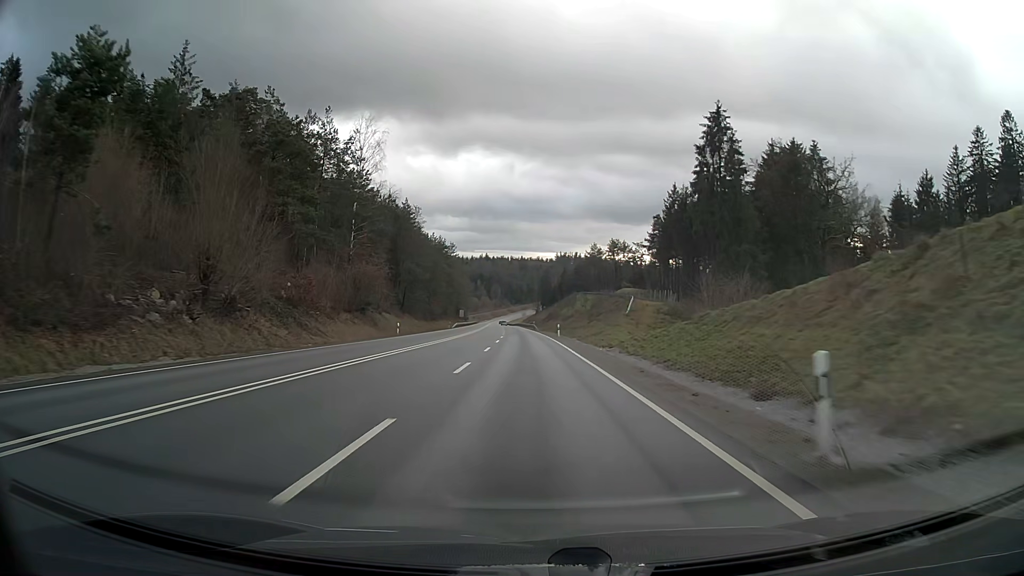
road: primary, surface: asphalt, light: Day
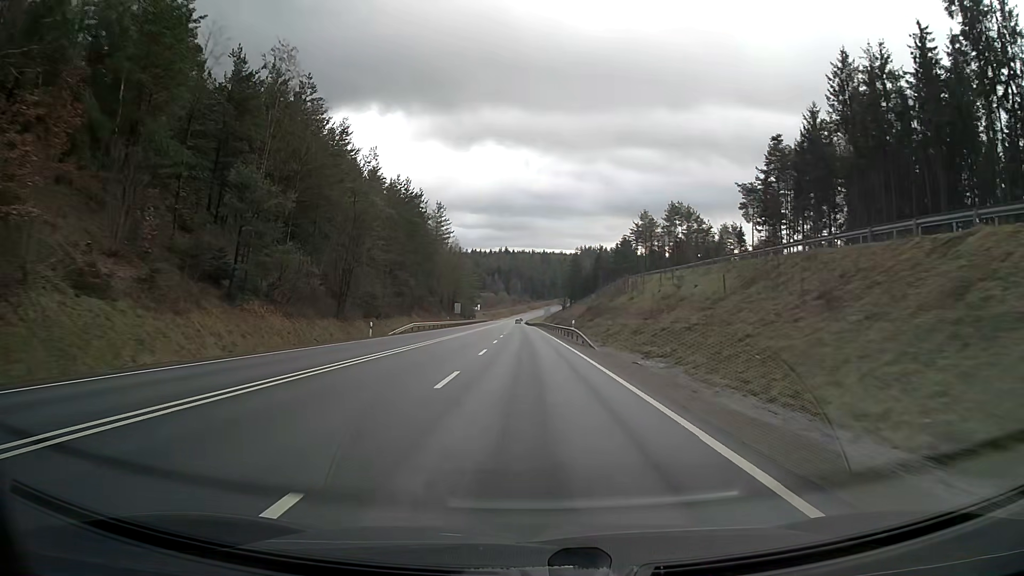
(-1.0, +63.5) m; -2°
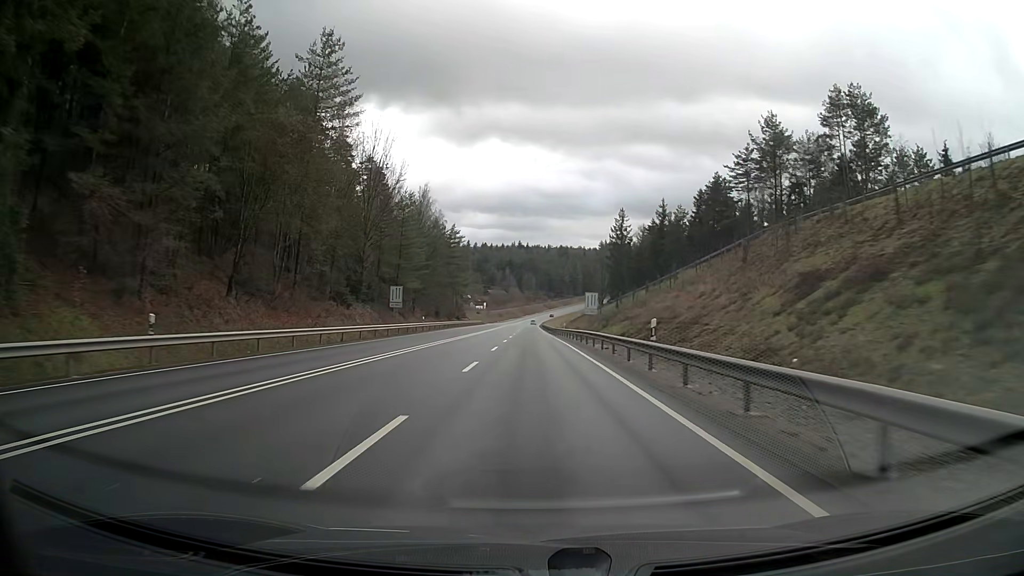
(-1.0, +79.2) m; -1°
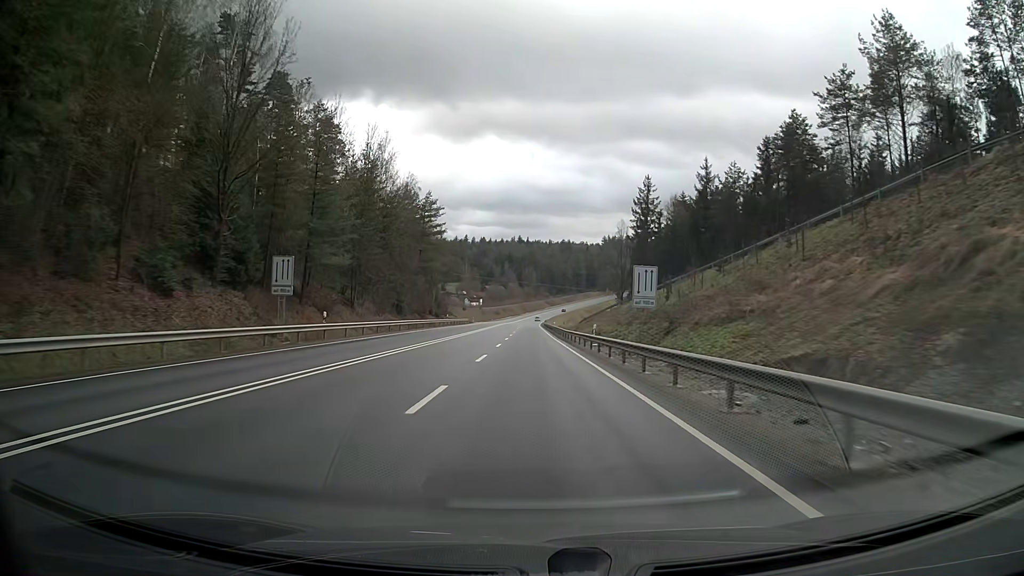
(0.0, +31.6) m; 0°
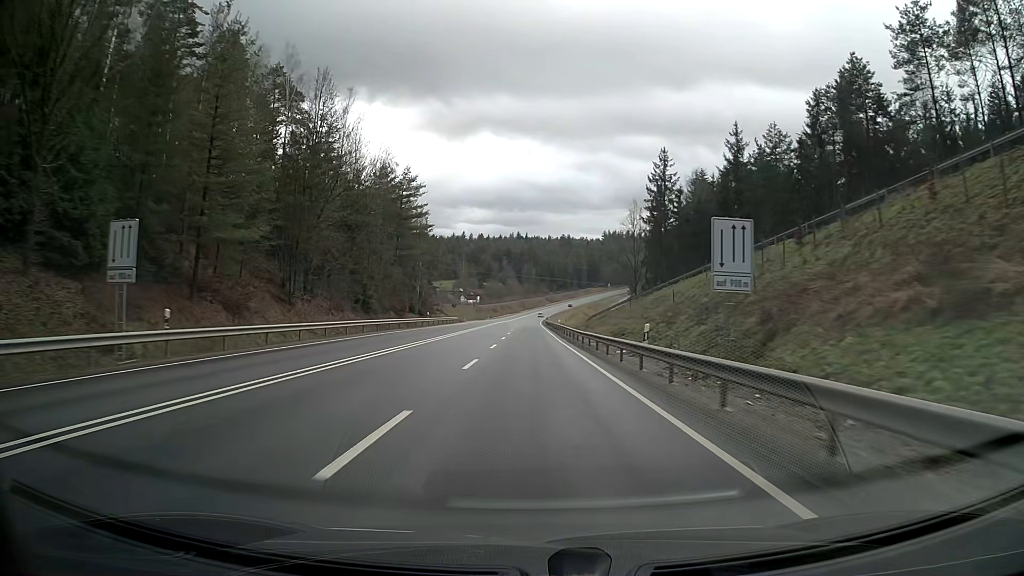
(0.0, +15.8) m; 0°
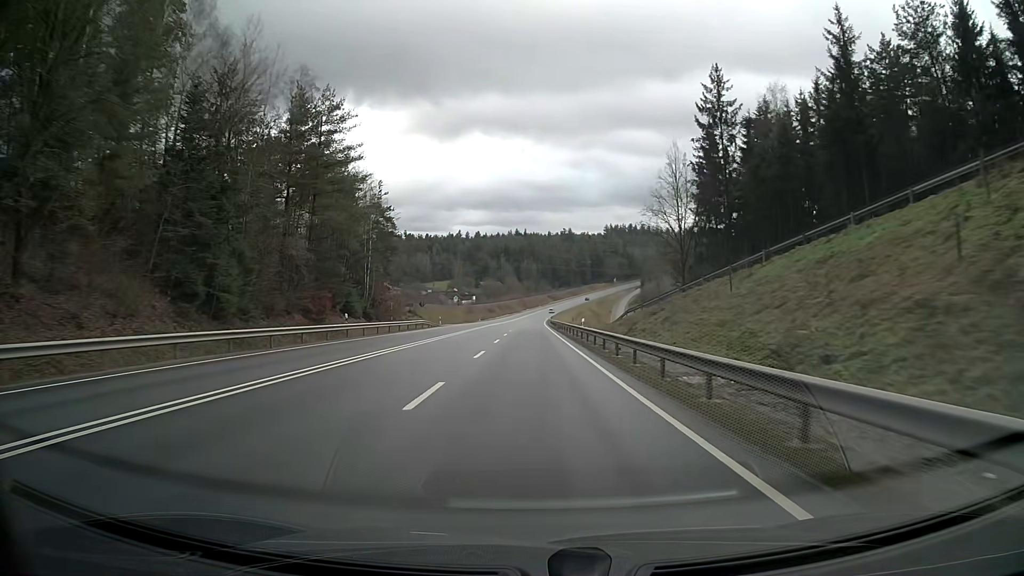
(-0.1, +31.6) m; 0°
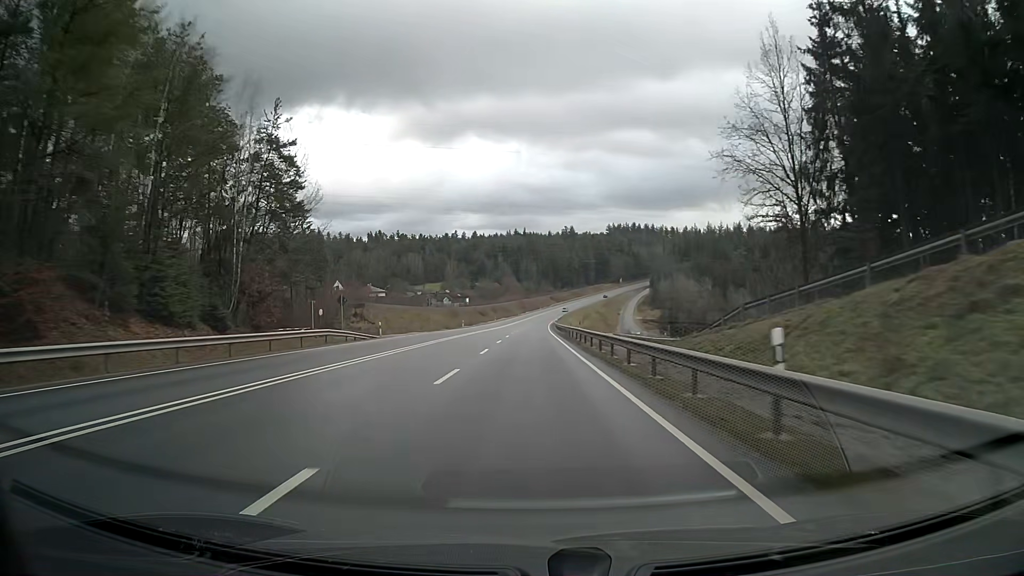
(0.0, +31.6) m; 0°
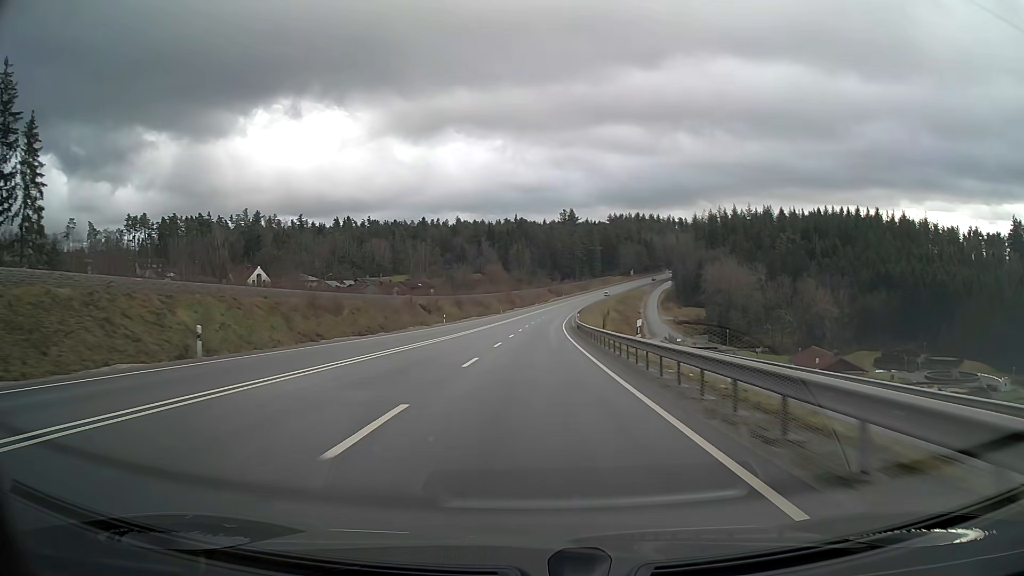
(+0.2, +79.0) m; +1°
(0, +10) (0, +20) (0, +30) (0, +40) (+1, +50) (+1, +60) (+1, +70) (+2, +80) (+2, +90) (+3, +100) m
